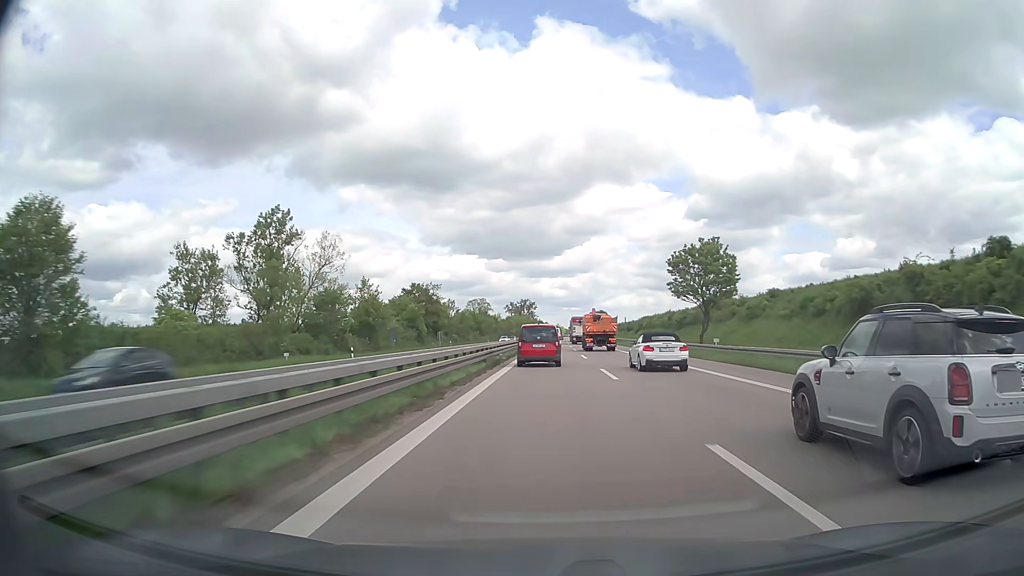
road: trunk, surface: asphalt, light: Day
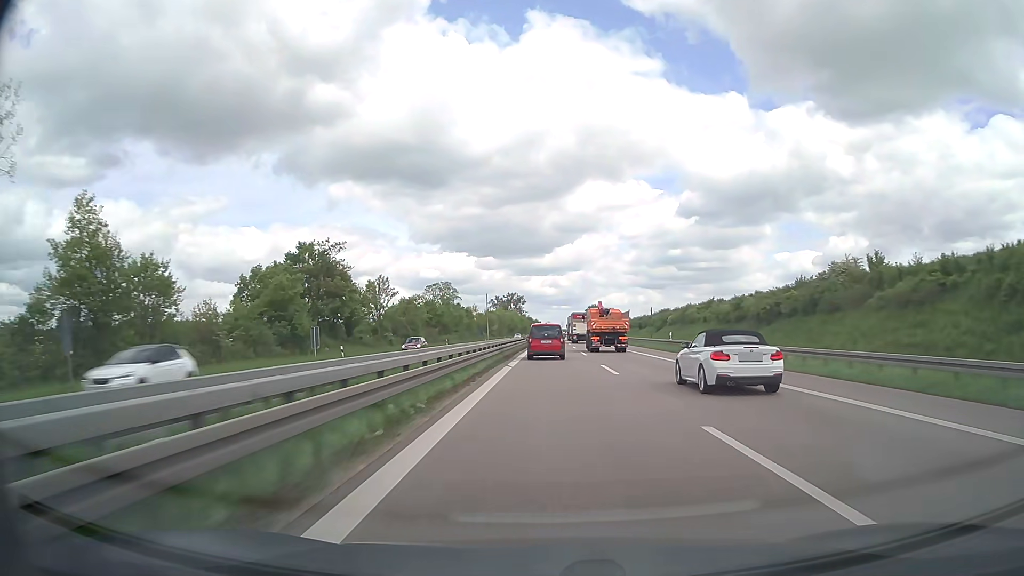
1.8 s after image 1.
(+0.3, +52.6) m; +1°
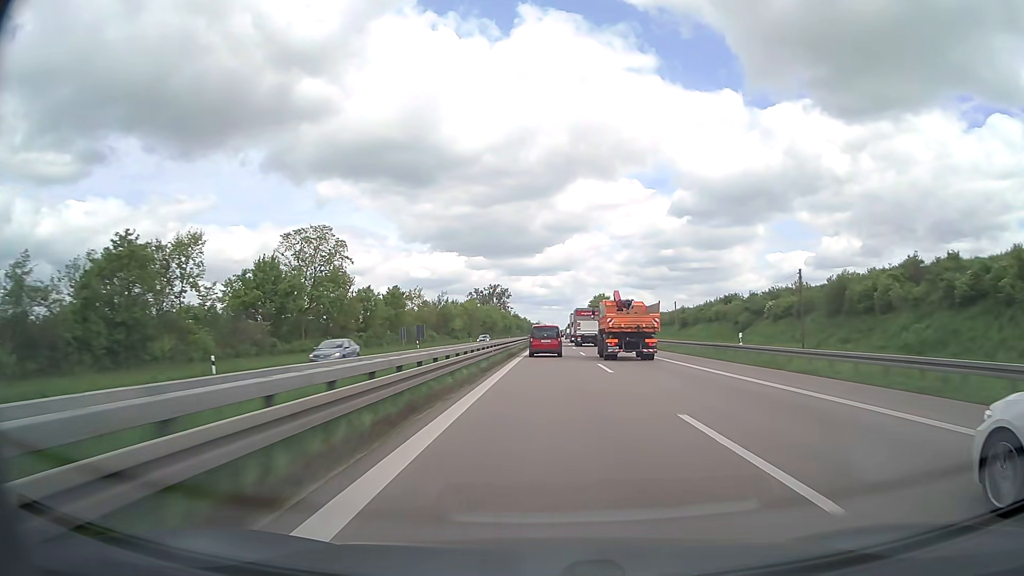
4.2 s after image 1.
(+0.7, +70.6) m; +1°
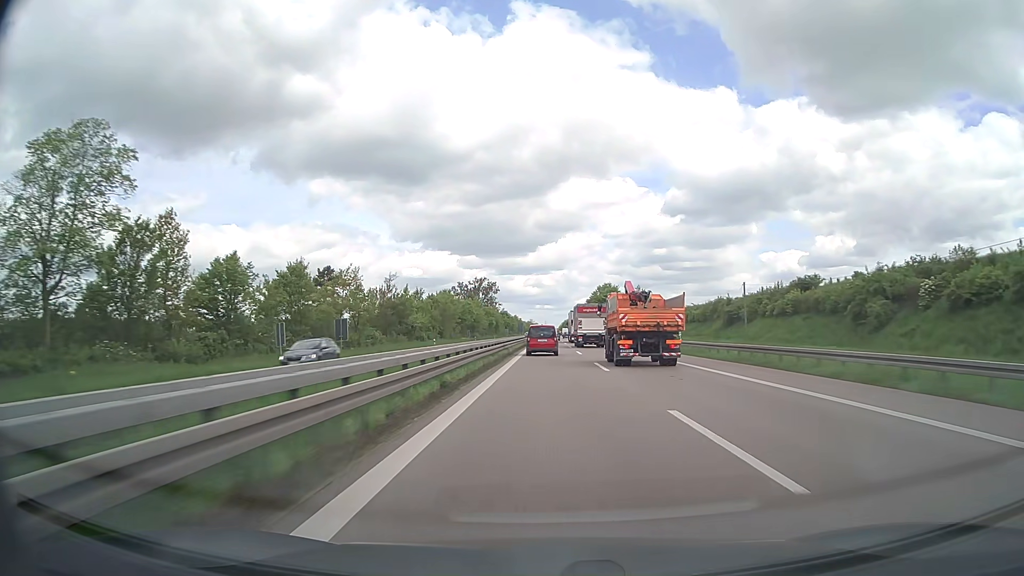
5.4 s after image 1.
(+0.2, +35.3) m; +1°
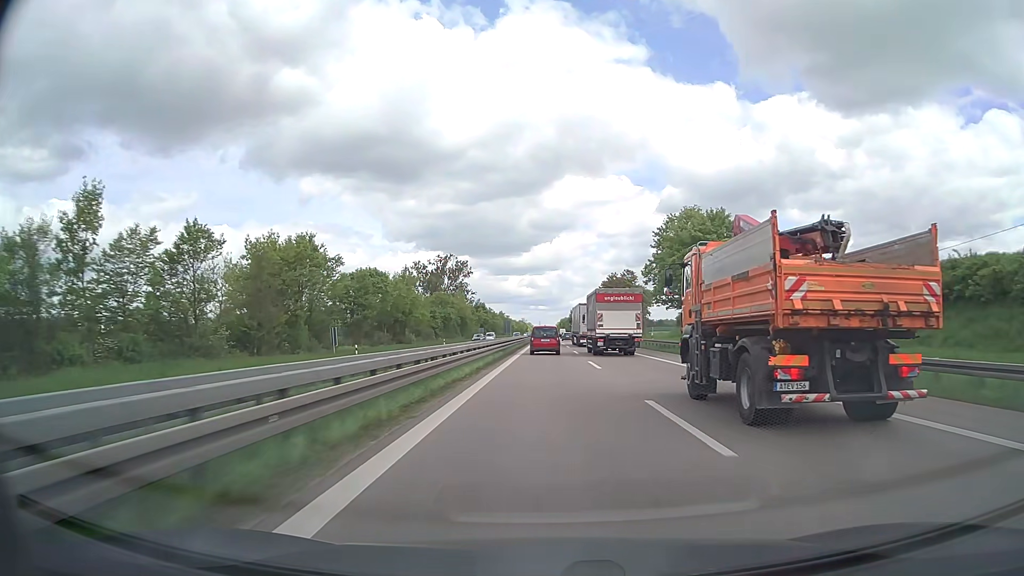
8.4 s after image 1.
(+0.6, +88.2) m; +1°
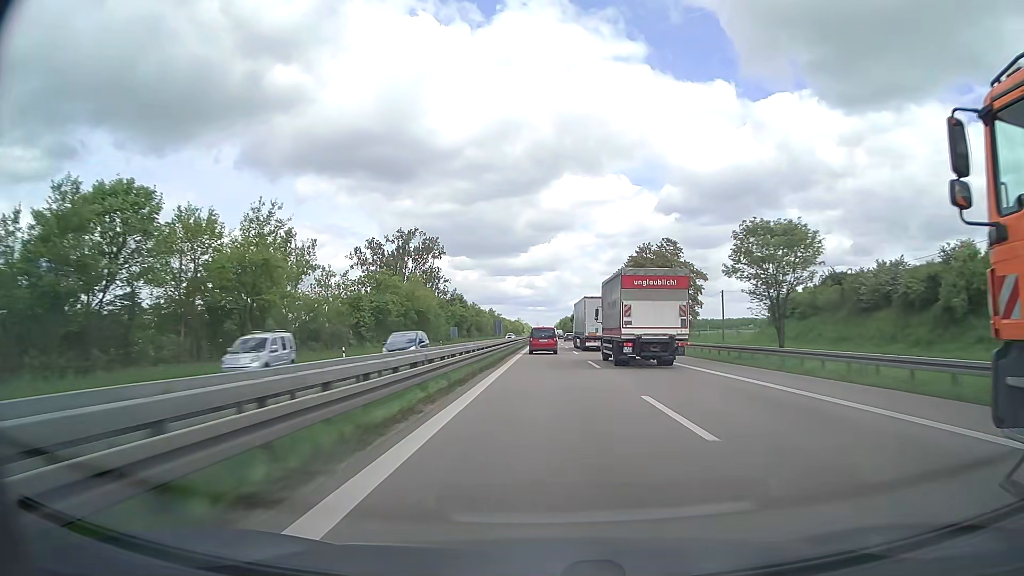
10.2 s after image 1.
(+0.1, +52.9) m; 0°
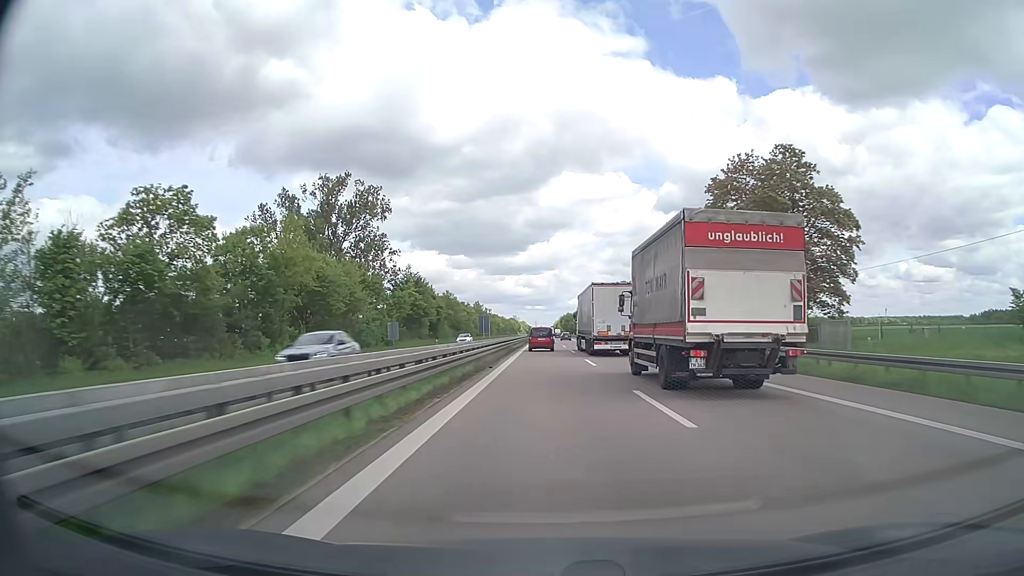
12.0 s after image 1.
(-0.1, +52.9) m; 0°
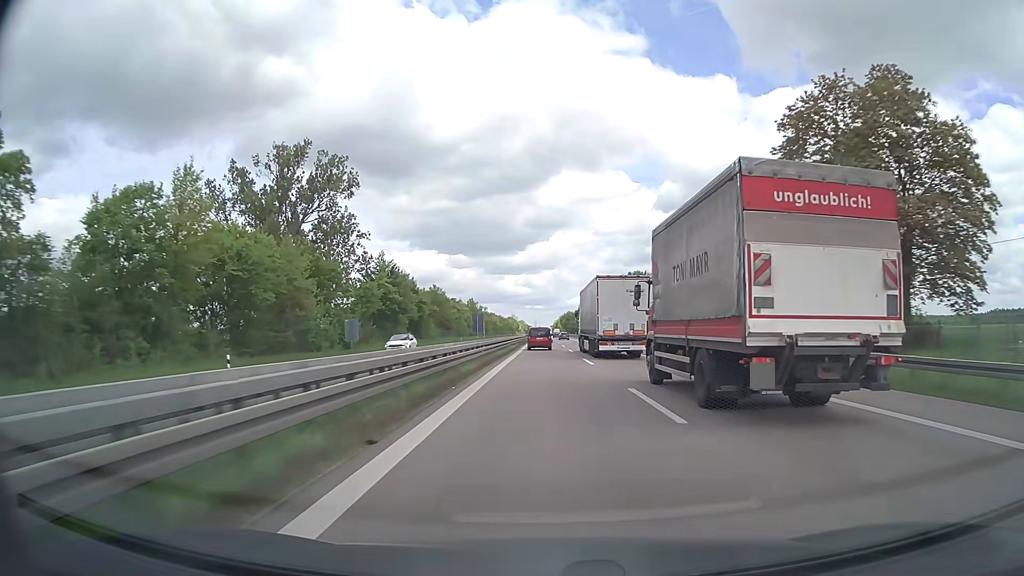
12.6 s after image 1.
(0.0, +17.6) m; 0°
(0, +10) (0, +20) (0, +30) (0, +40) (0, +50) (0, +60) (0, +70) (0, +80) (0, +90) (0, +100) m
